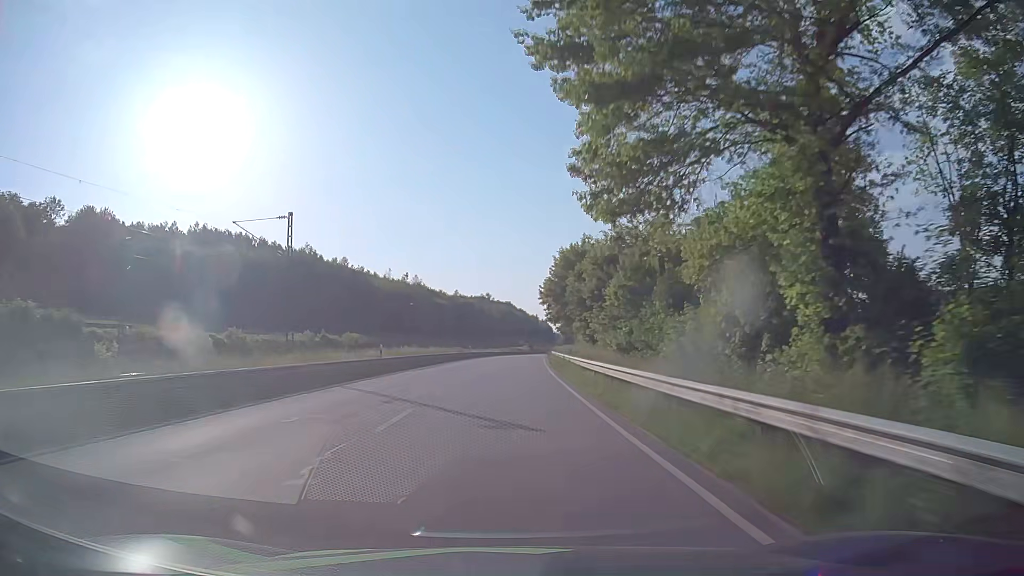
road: primary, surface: asphalt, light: Day
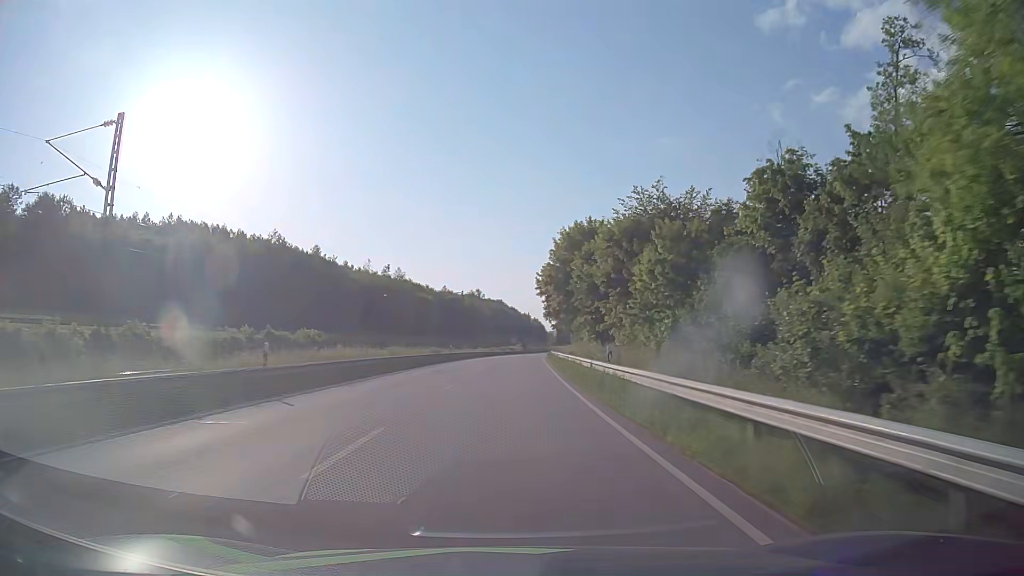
(+0.1, +15.8) m; +1°
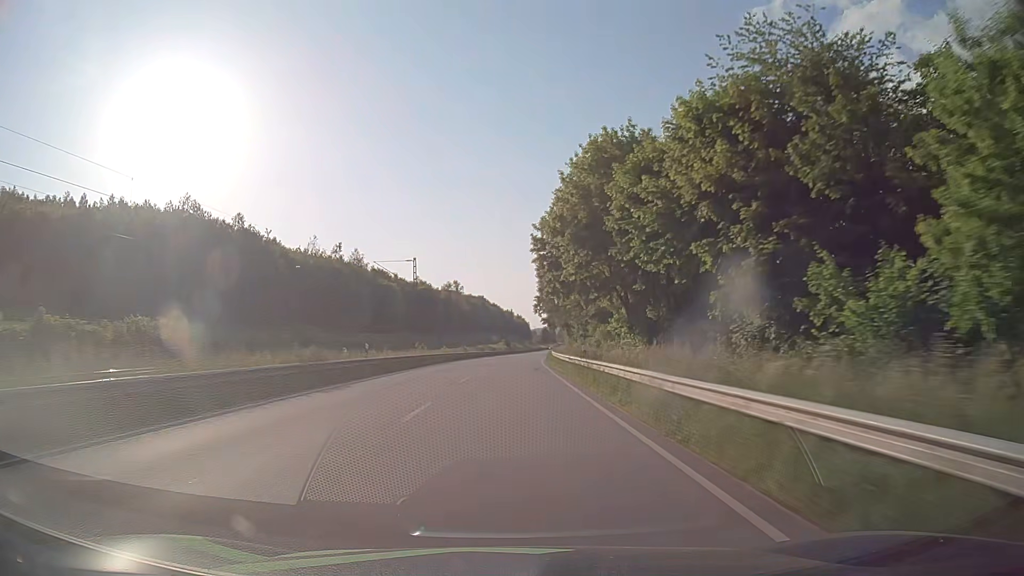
(+0.4, +31.7) m; +1°
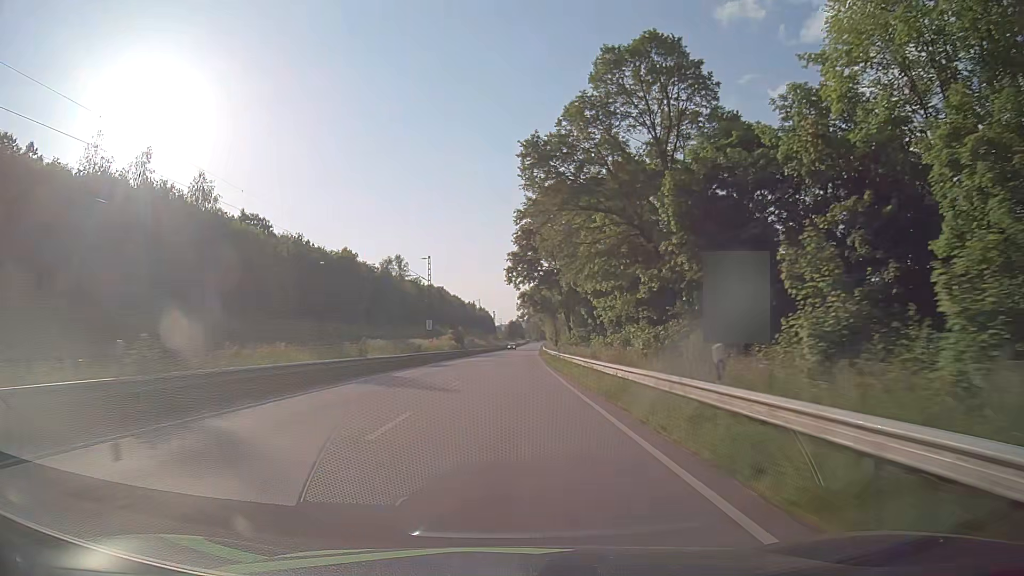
(+1.5, +63.5) m; +3°
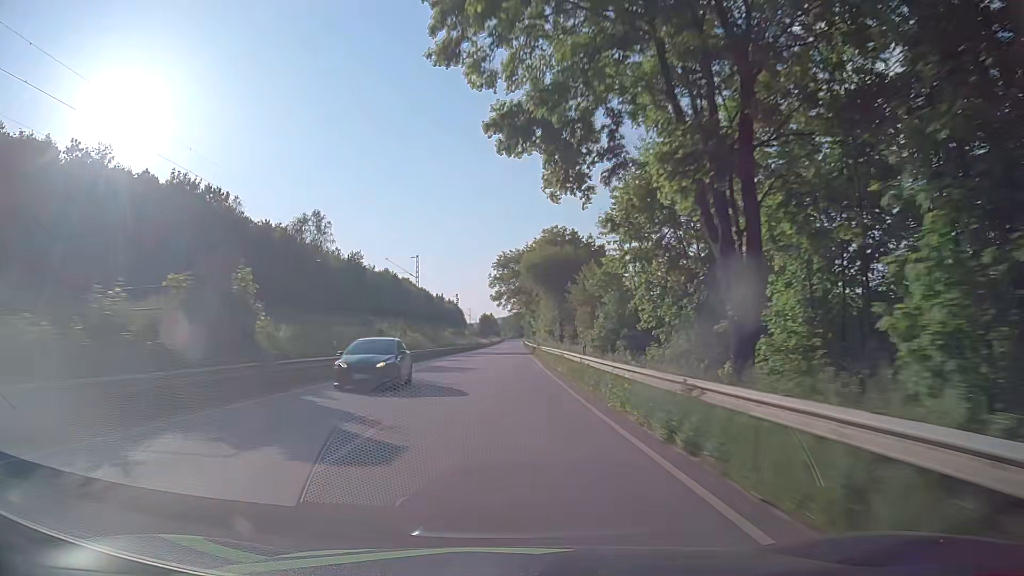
(+1.3, +63.5) m; +2°
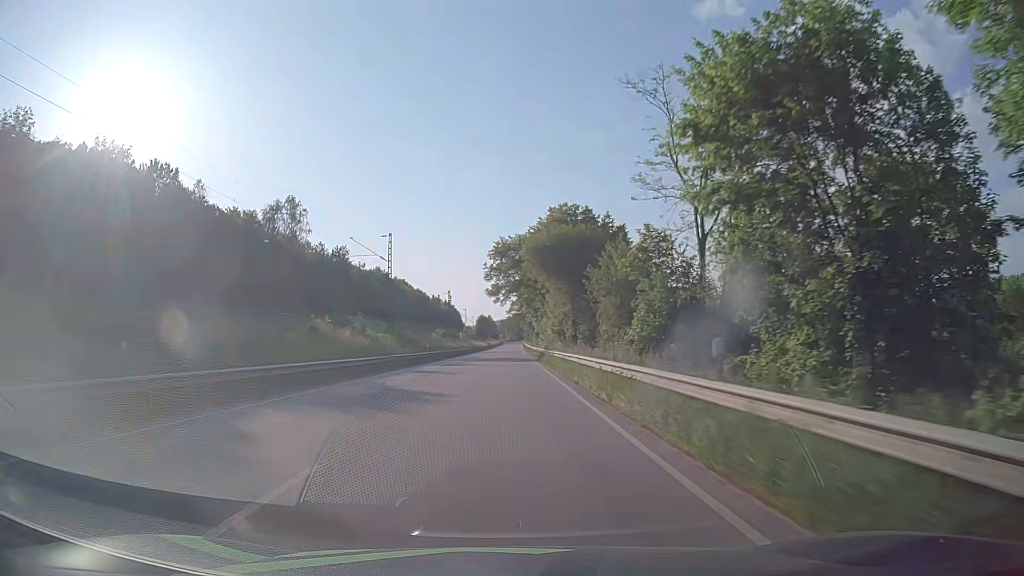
(0.0, +15.9) m; 0°
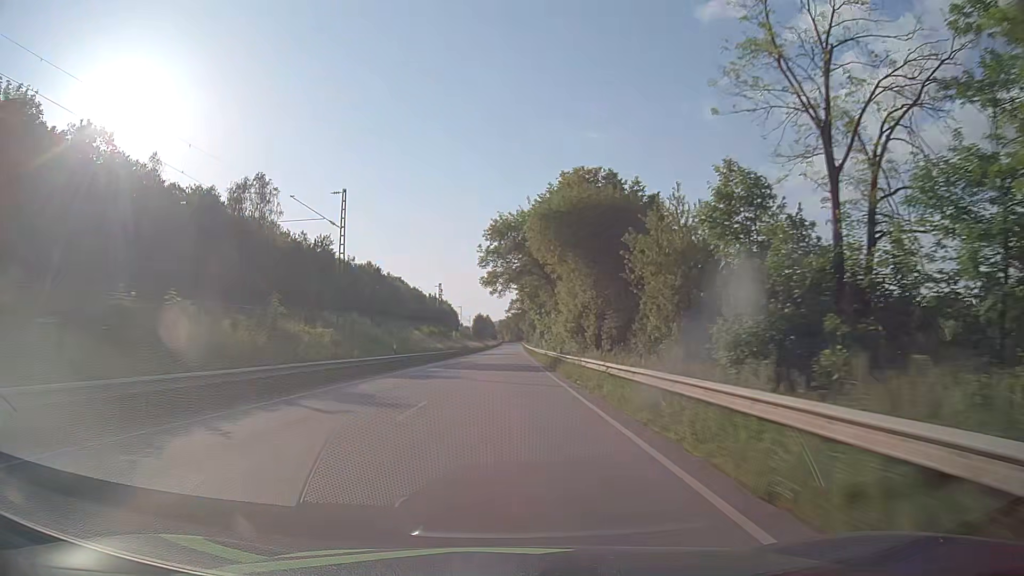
(0.0, +15.8) m; 0°
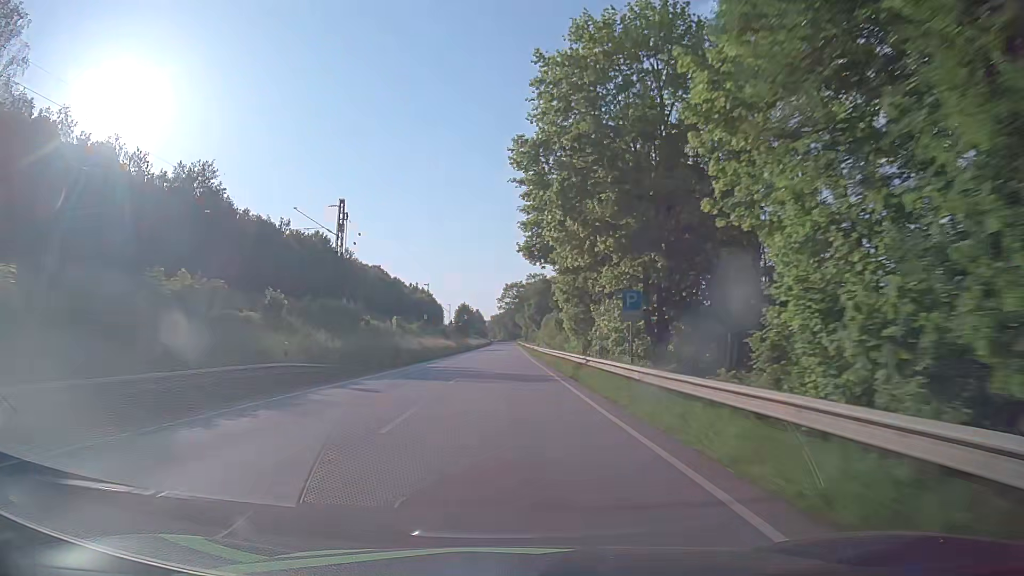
(+0.6, +63.3) m; +1°
(0, +10) (0, +20) (0, +30) (0, +40) (0, +50) (0, +60) (0, +70) (0, +80) (0, +90) (0, +100) m
